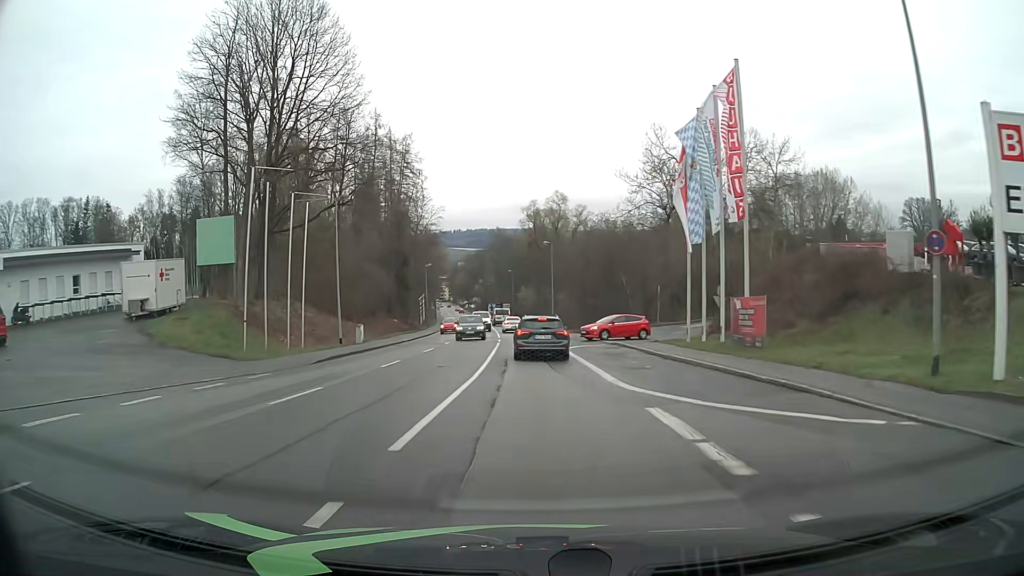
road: tertiary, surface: asphalt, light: Day
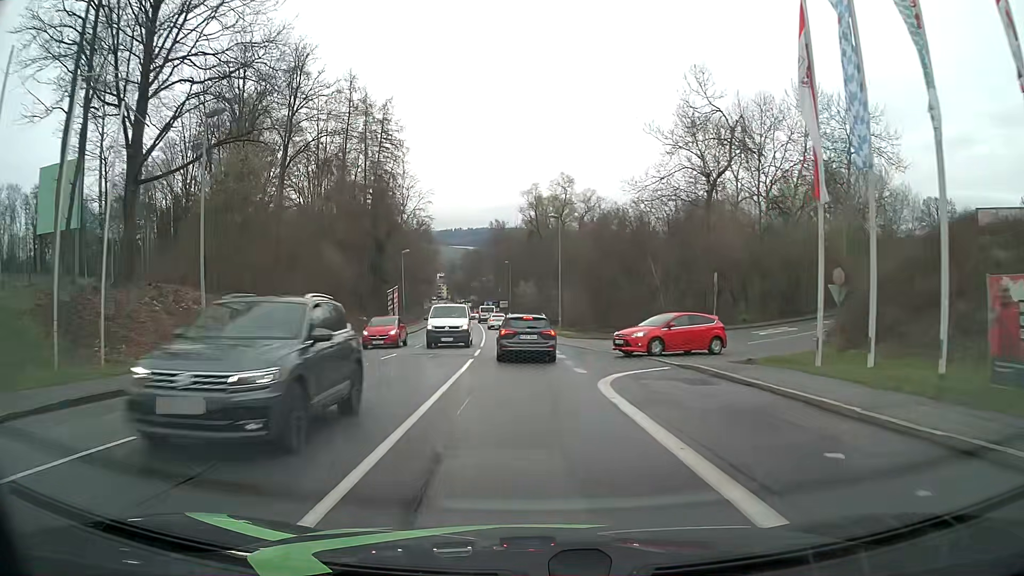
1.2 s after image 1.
(0.0, +16.0) m; 0°
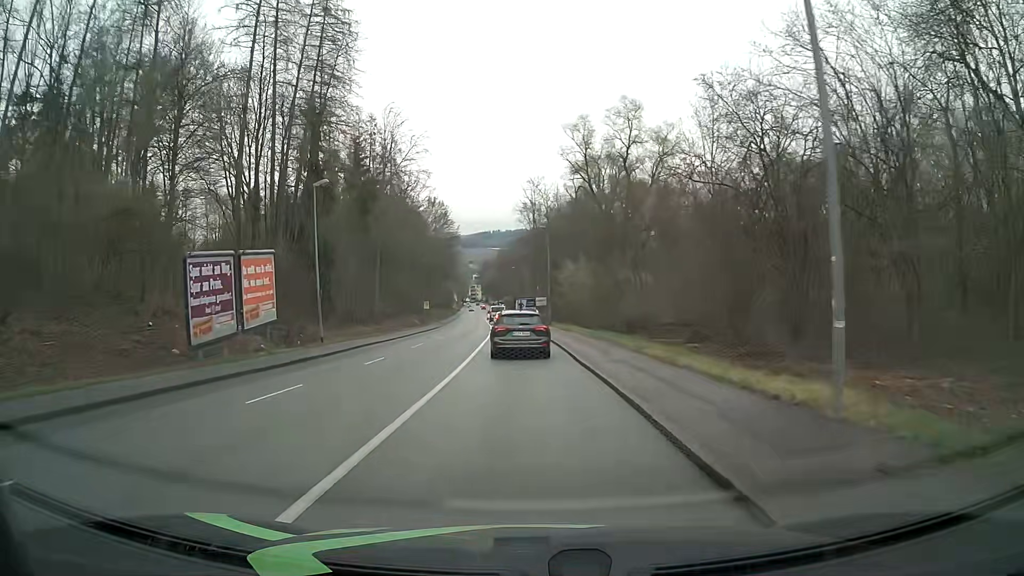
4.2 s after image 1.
(-0.9, +38.5) m; -3°
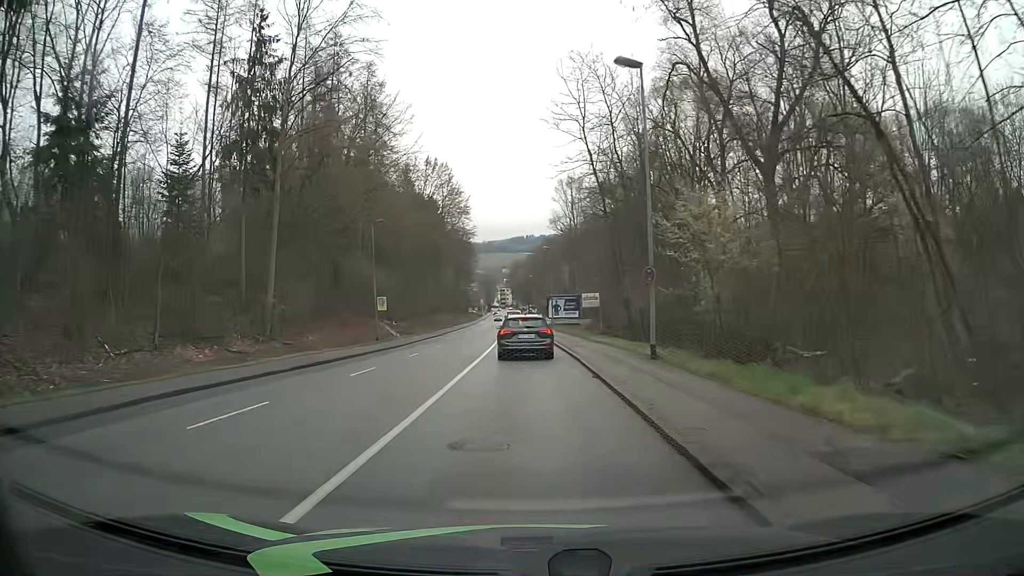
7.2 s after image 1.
(-0.9, +38.8) m; -3°
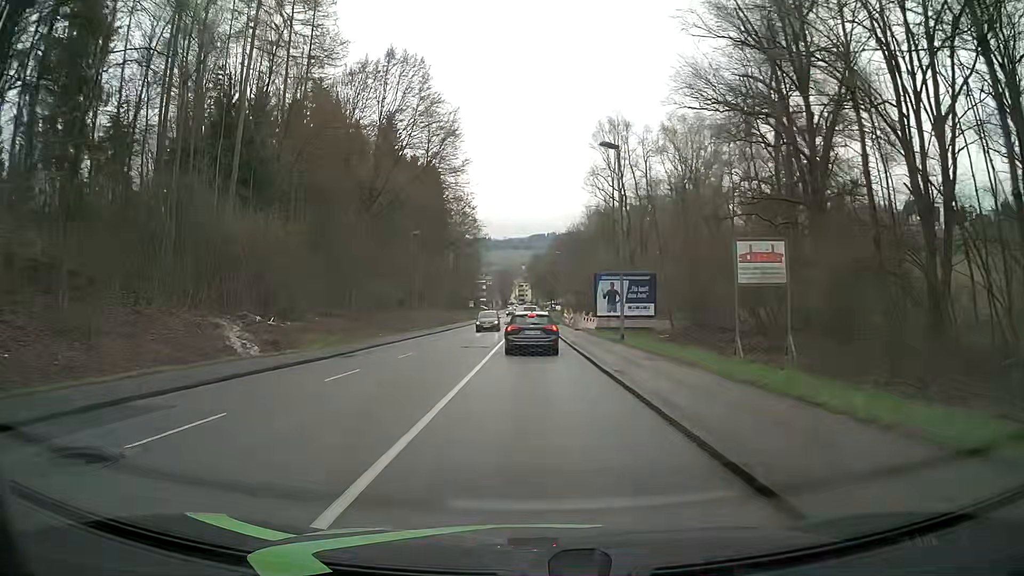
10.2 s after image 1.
(-0.9, +40.0) m; -2°
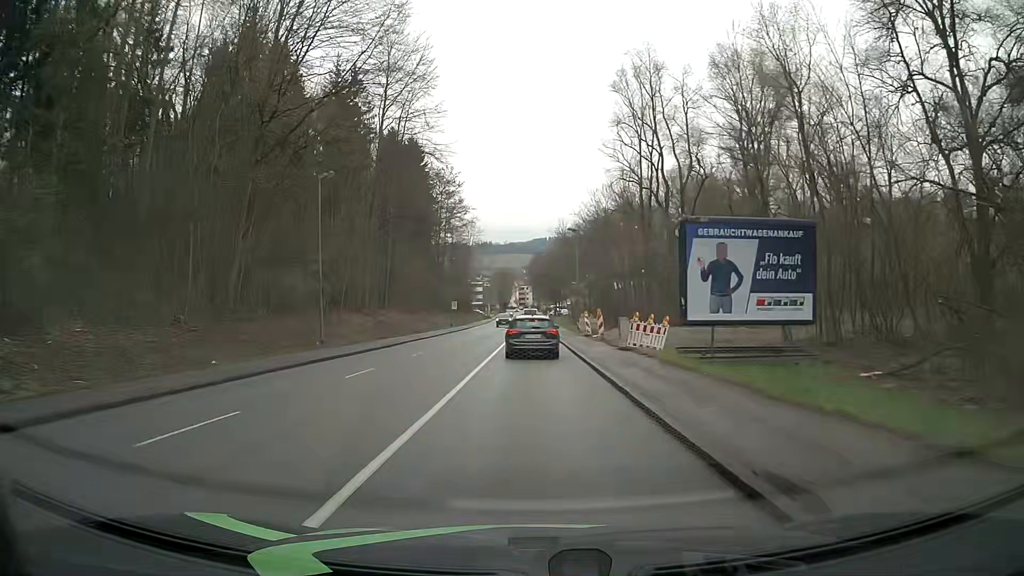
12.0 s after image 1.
(+0.1, +24.6) m; 0°
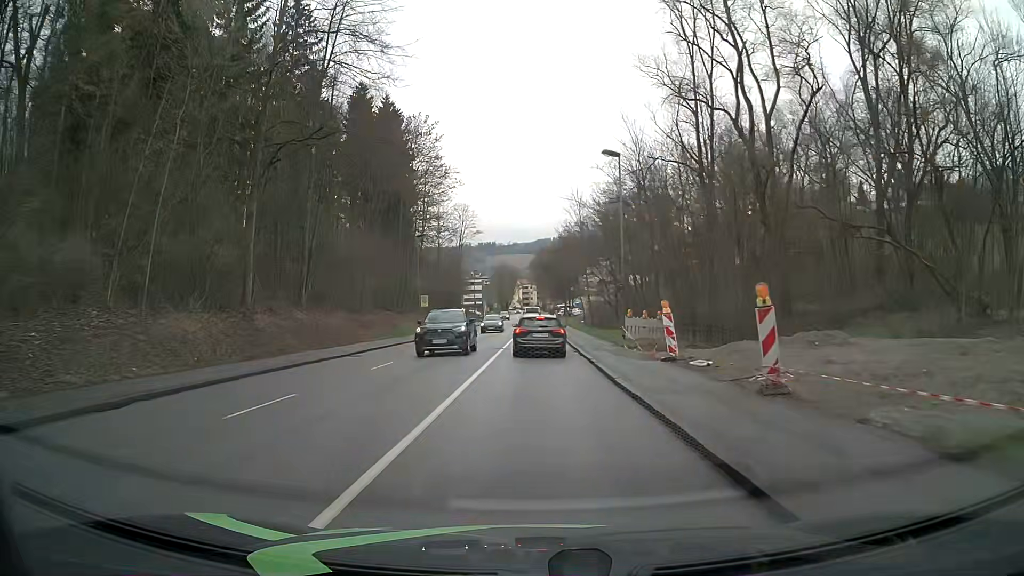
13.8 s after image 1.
(0.0, +24.9) m; 0°
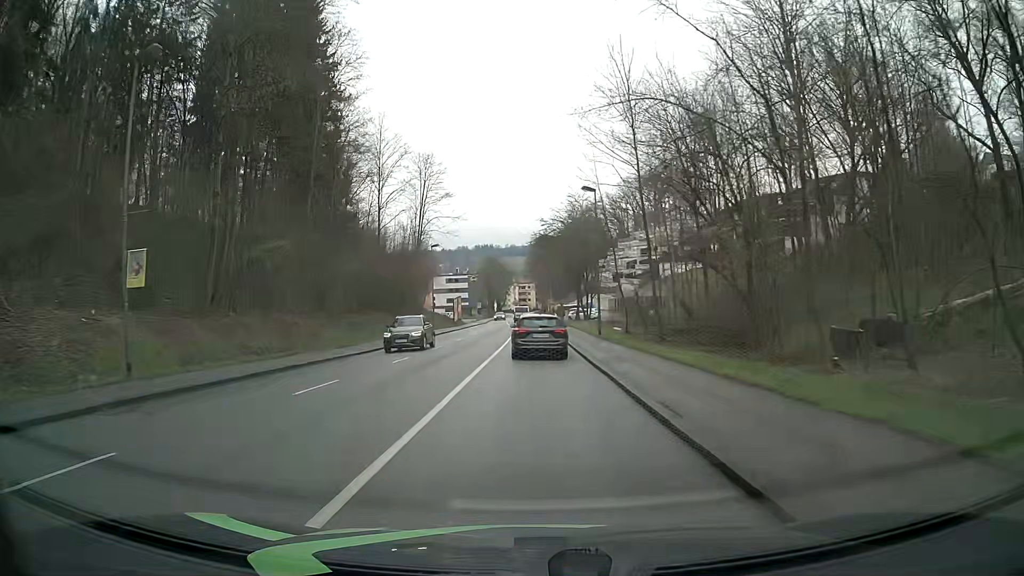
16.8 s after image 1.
(+0.2, +41.8) m; 0°
(0, +10) (0, +20) (0, +30) (0, +40) (0, +50) (0, +60) (0, +70) (0, +80) (0, +90) (0, +100) m
